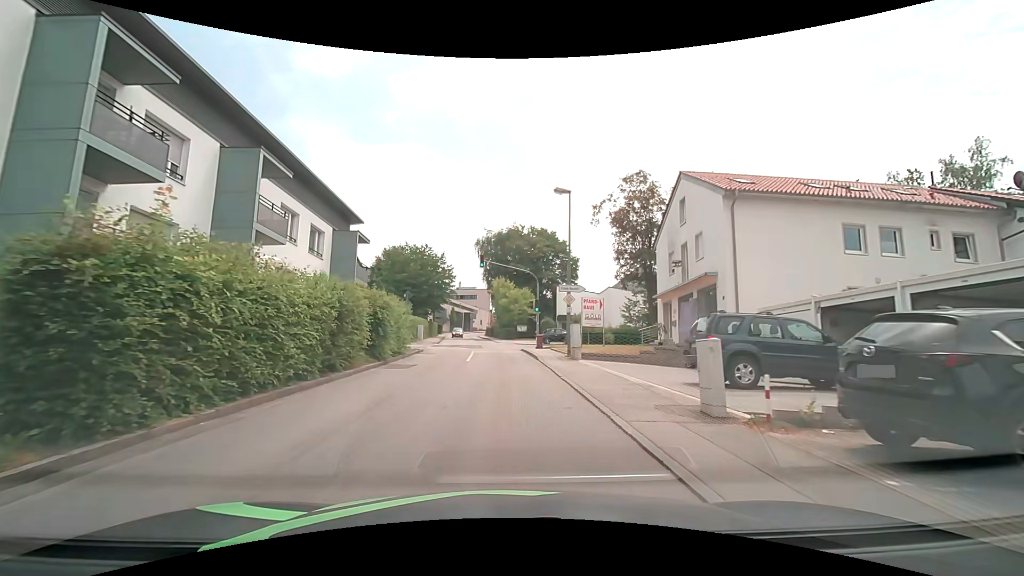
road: unclassified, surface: asphalt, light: Day
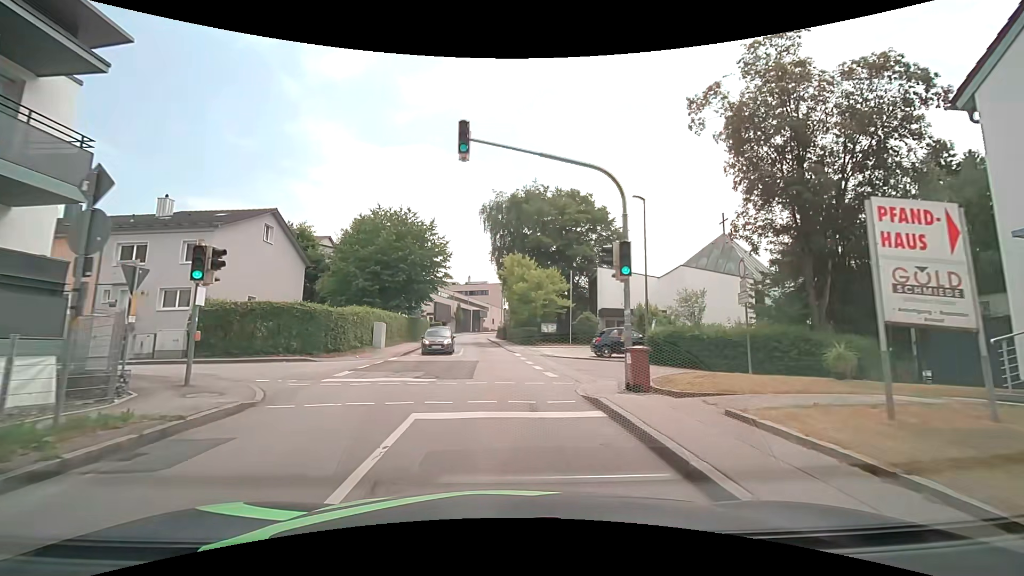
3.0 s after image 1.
(-0.2, +22.1) m; -2°
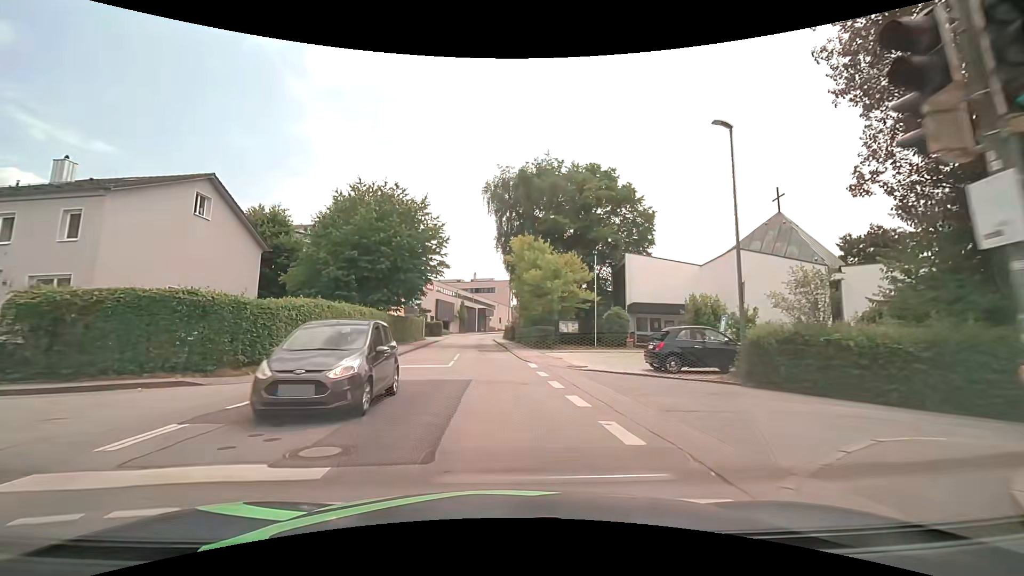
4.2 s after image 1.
(0.0, +8.7) m; 0°
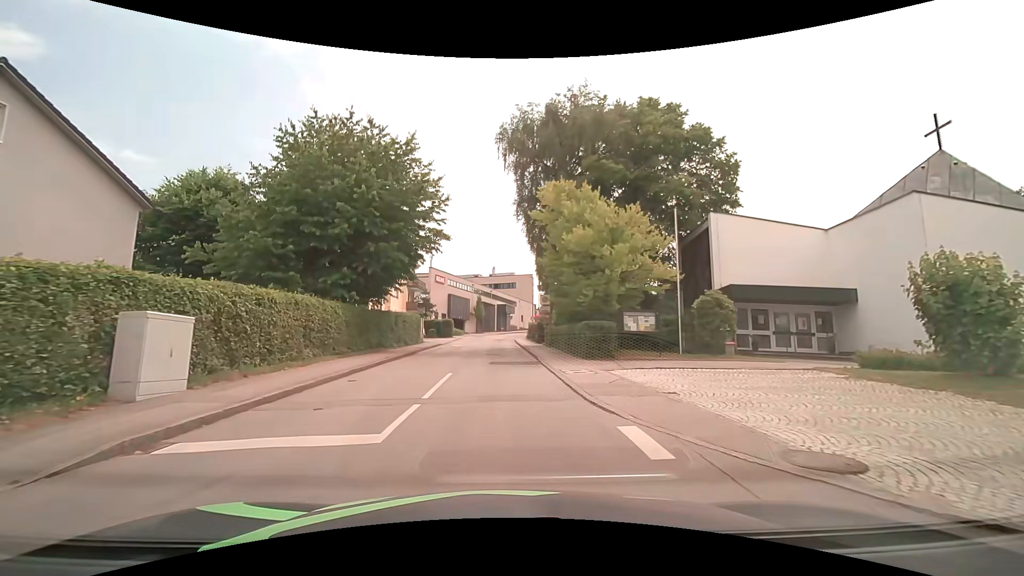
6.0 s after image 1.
(-0.3, +13.1) m; -2°
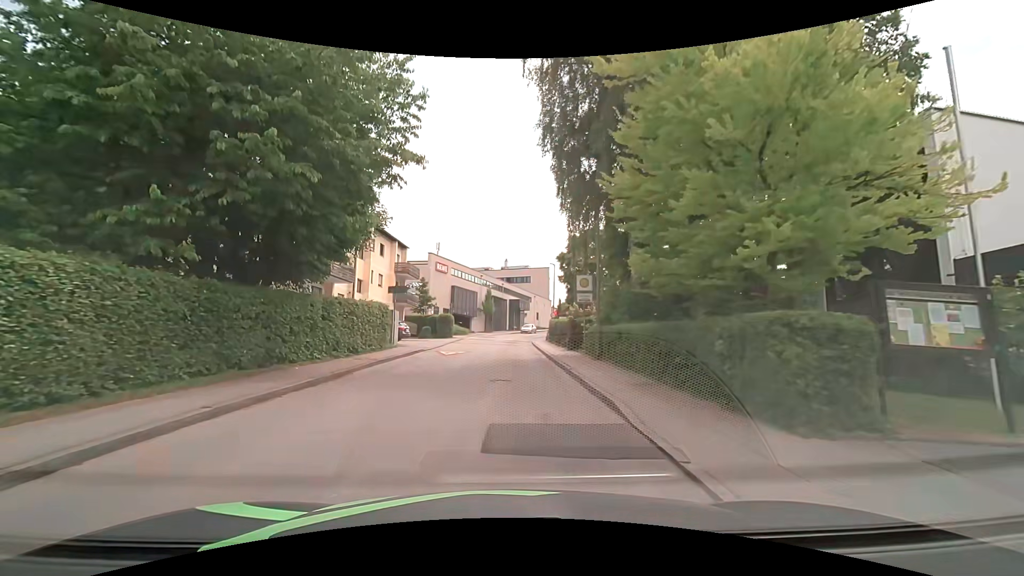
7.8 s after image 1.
(-0.3, +13.2) m; -2°
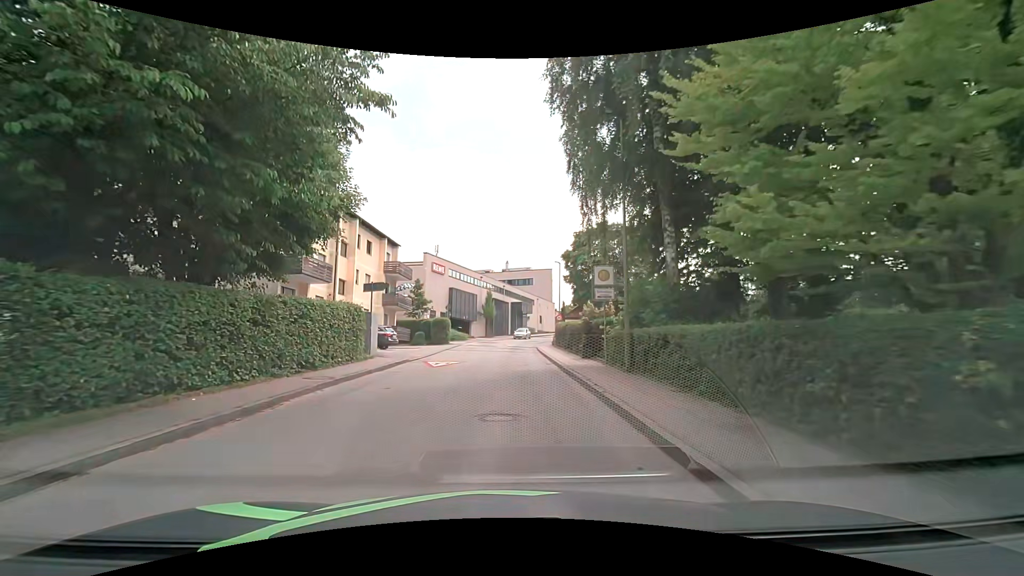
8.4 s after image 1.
(0.0, +4.5) m; 0°
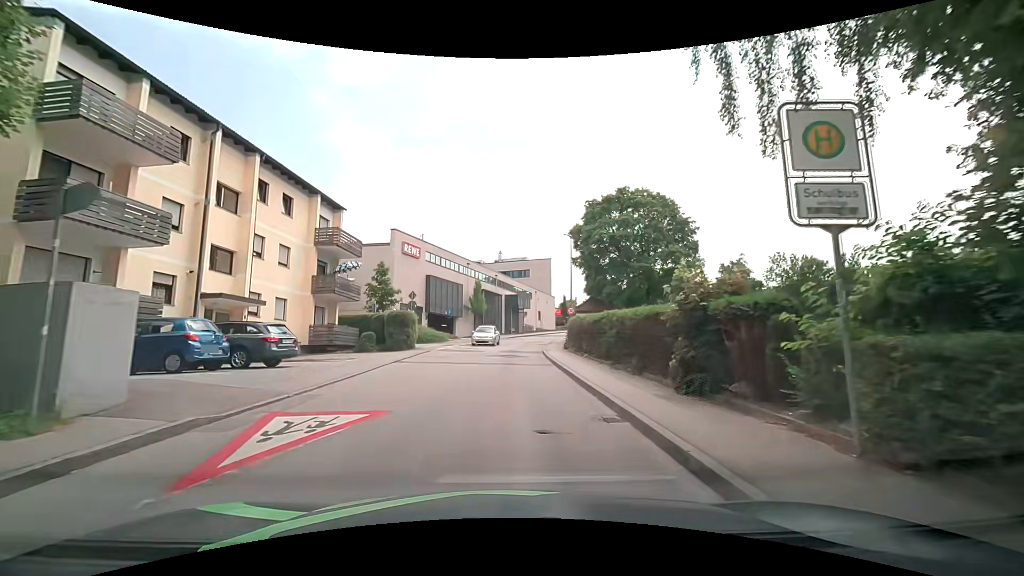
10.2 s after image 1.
(0.0, +13.7) m; 0°
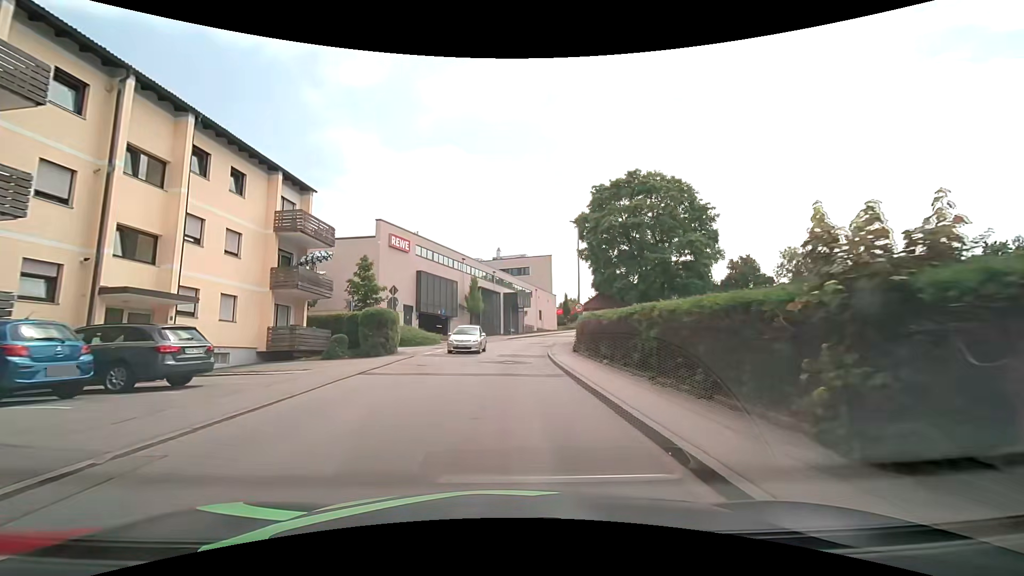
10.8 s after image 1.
(0.0, +4.6) m; -1°
(0, +10) (0, +20) (+1, +30) (+2, +40) (+4, +50) (+7, +59) (+10, +69) (+14, +78) (+18, +87) (+22, +96) m
